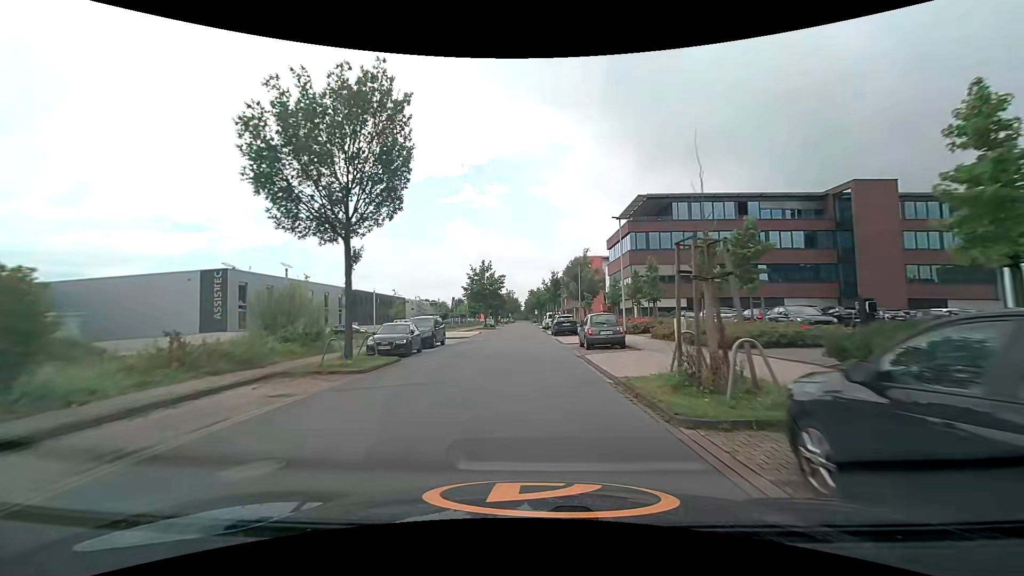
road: unclassified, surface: asphalt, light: Day
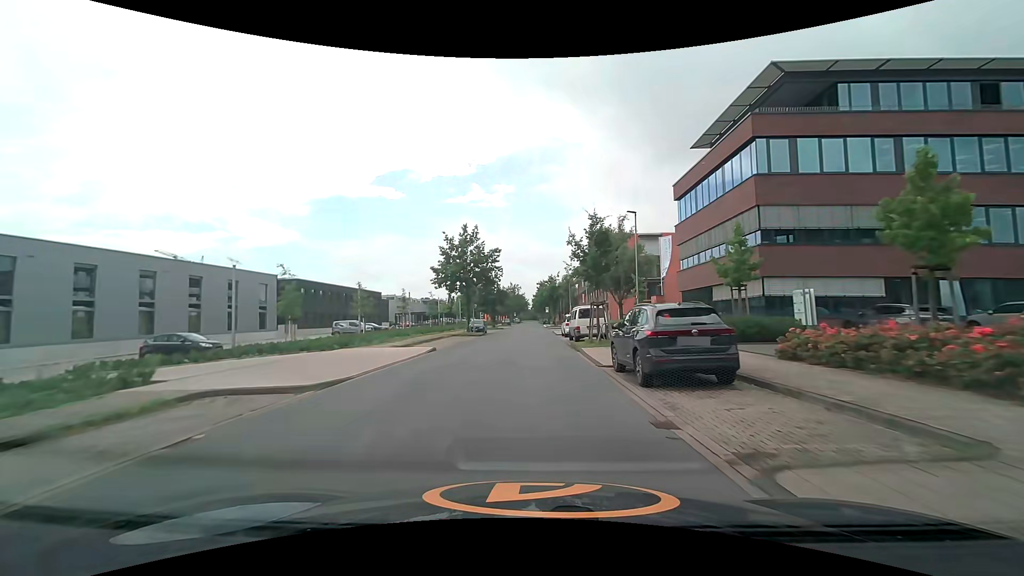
(-0.3, +28.5) m; -1°
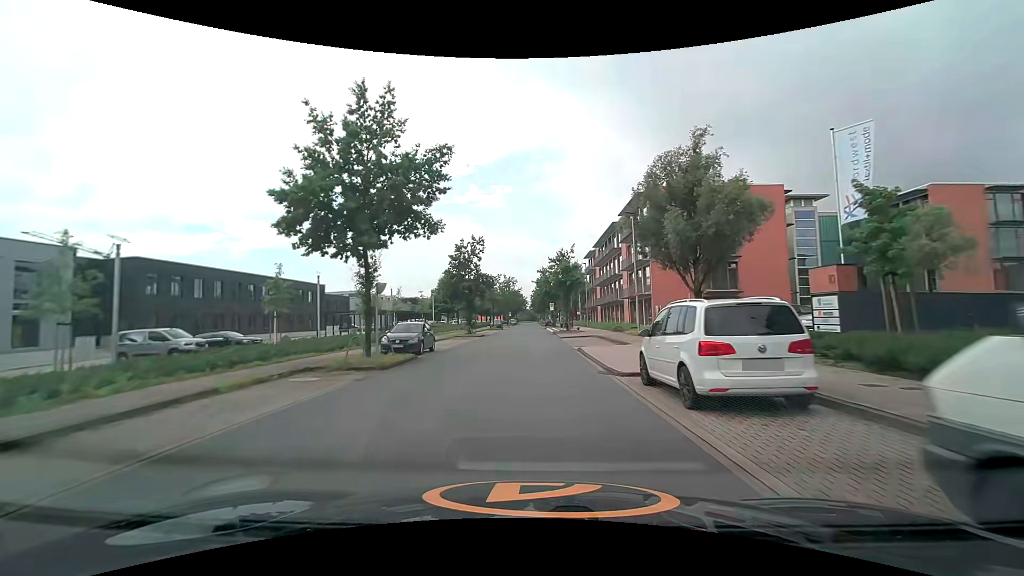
(+0.1, +28.4) m; 0°
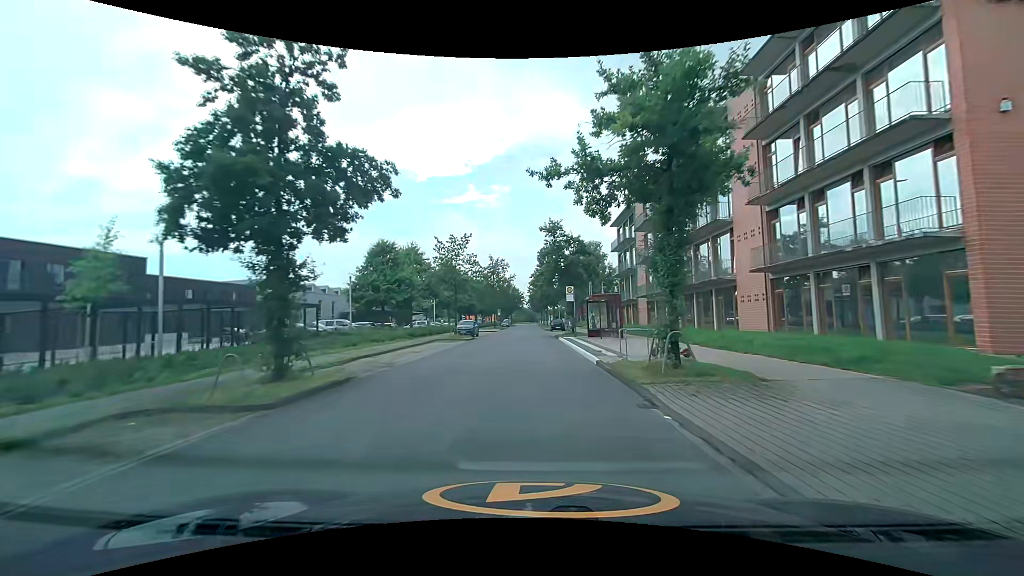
(+0.1, +35.9) m; 0°
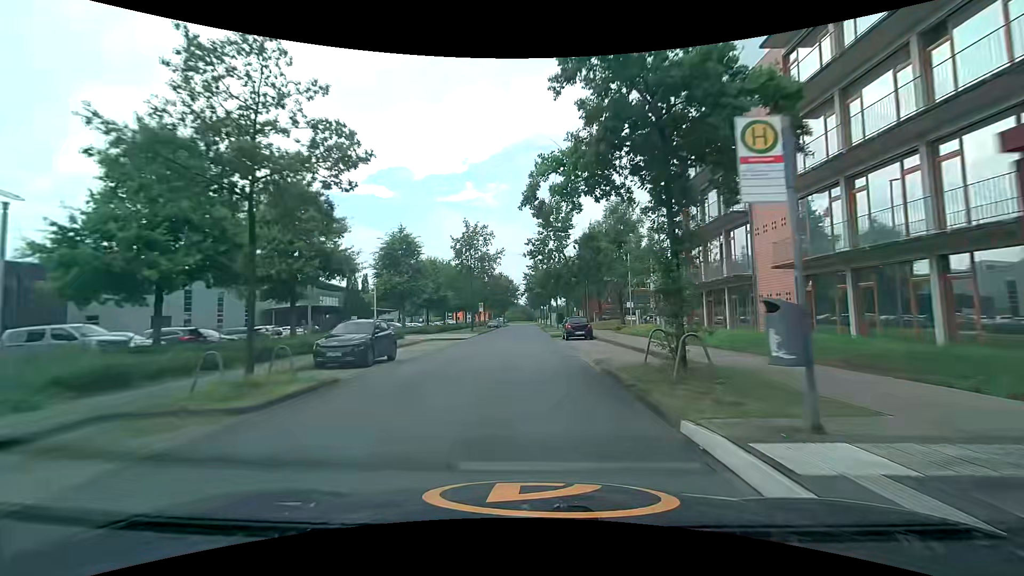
(+0.2, +28.9) m; +1°
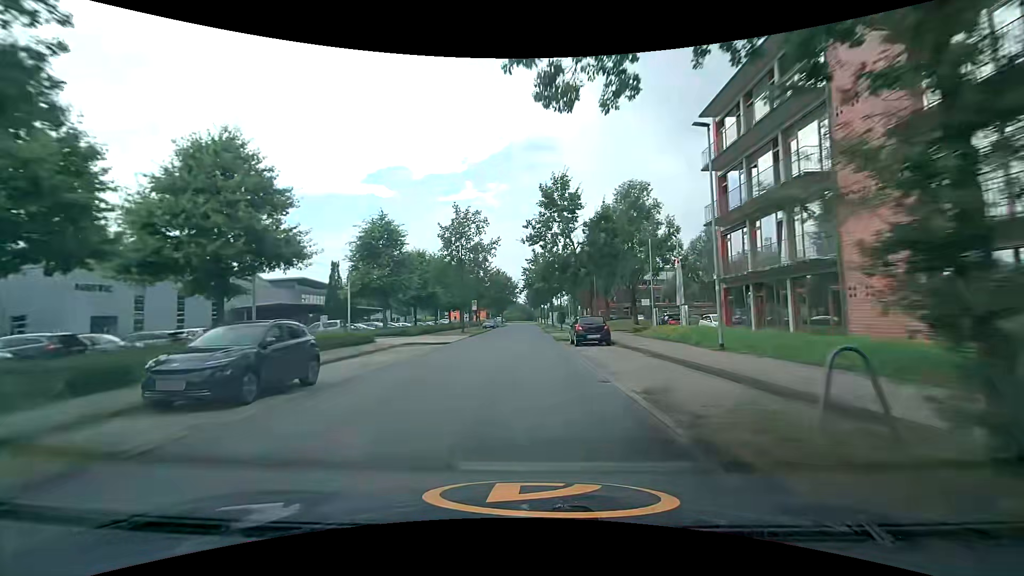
(0.0, +7.1) m; 0°
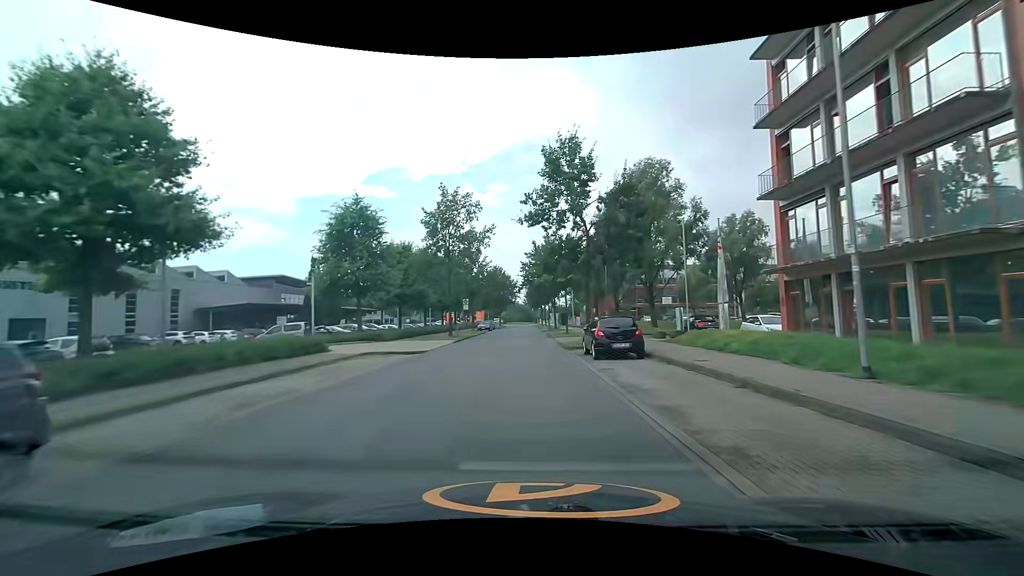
(0.0, +7.1) m; 0°
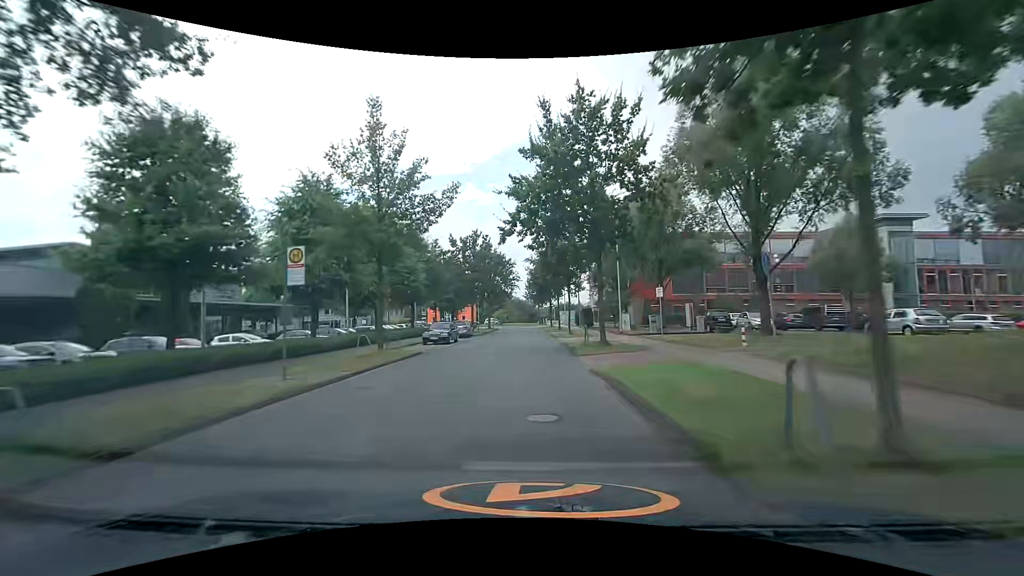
(+0.2, +35.0) m; 0°
(0, +10) (0, +20) (0, +30) (0, +40) (0, +50) (0, +60) (0, +70) (0, +80) (-1, +90) (-4, +99) m
